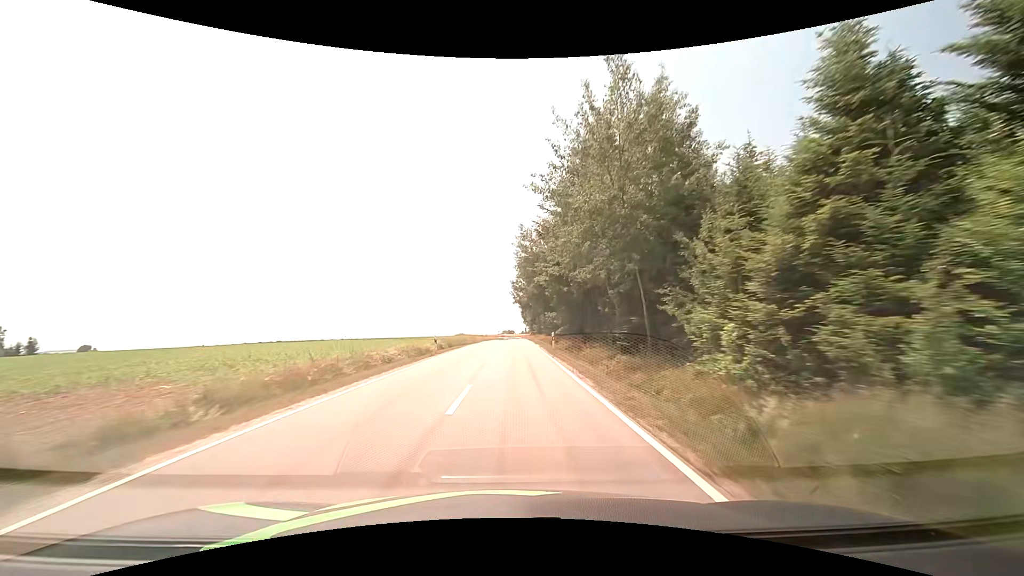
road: tertiary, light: Day
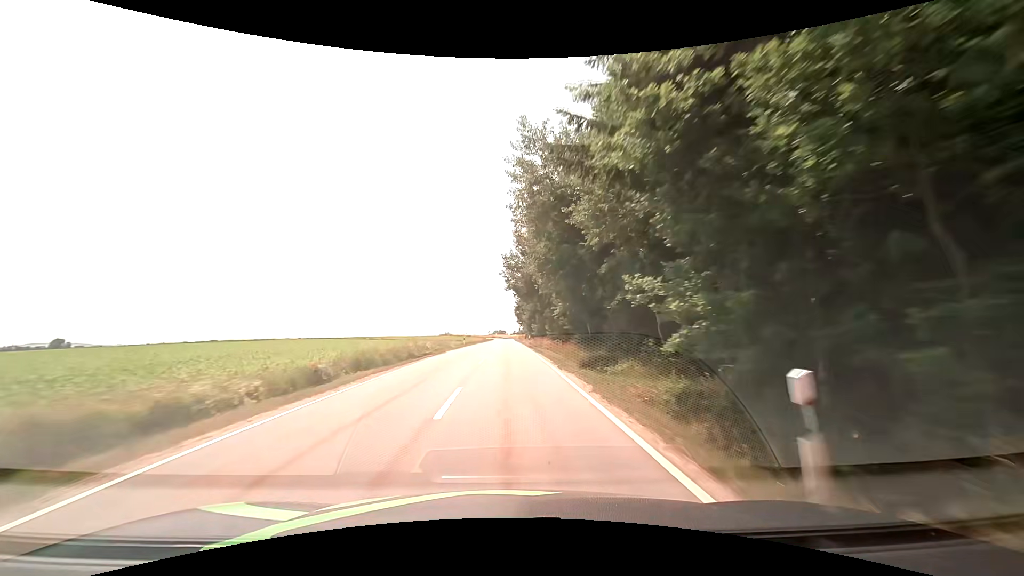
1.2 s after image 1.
(+0.3, +25.3) m; +1°
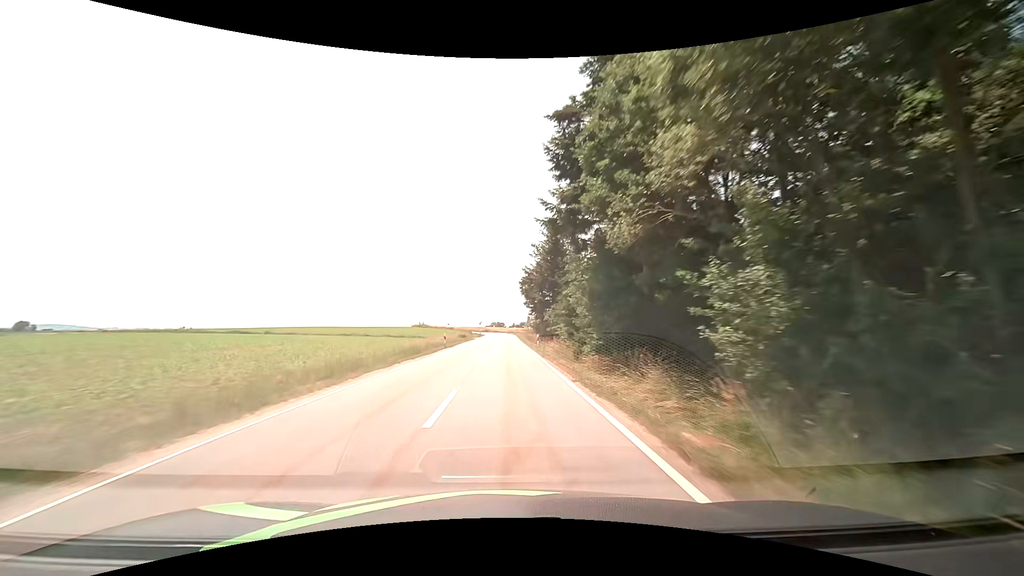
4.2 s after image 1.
(-0.1, +63.0) m; 0°
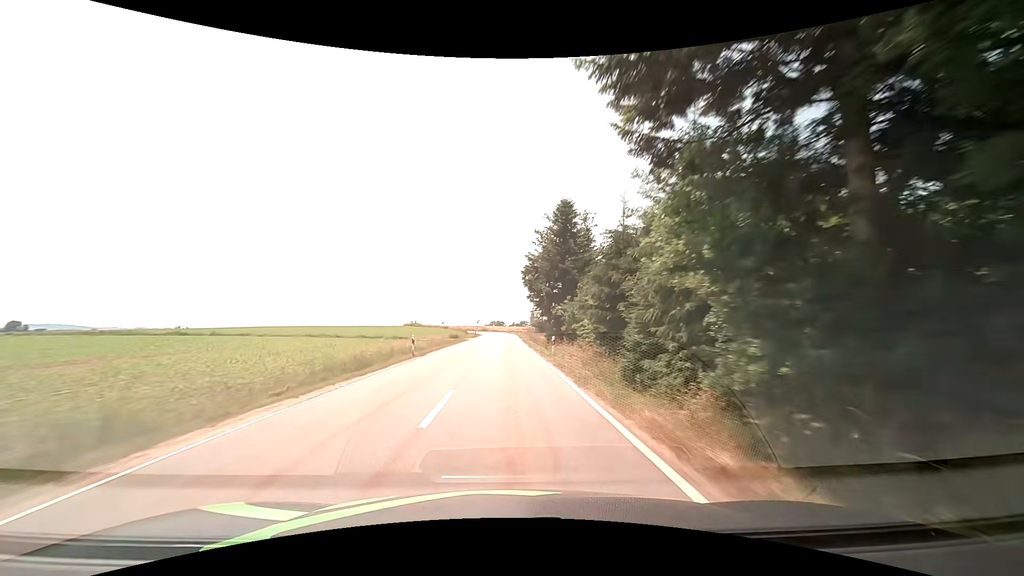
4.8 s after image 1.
(0.0, +12.6) m; 0°
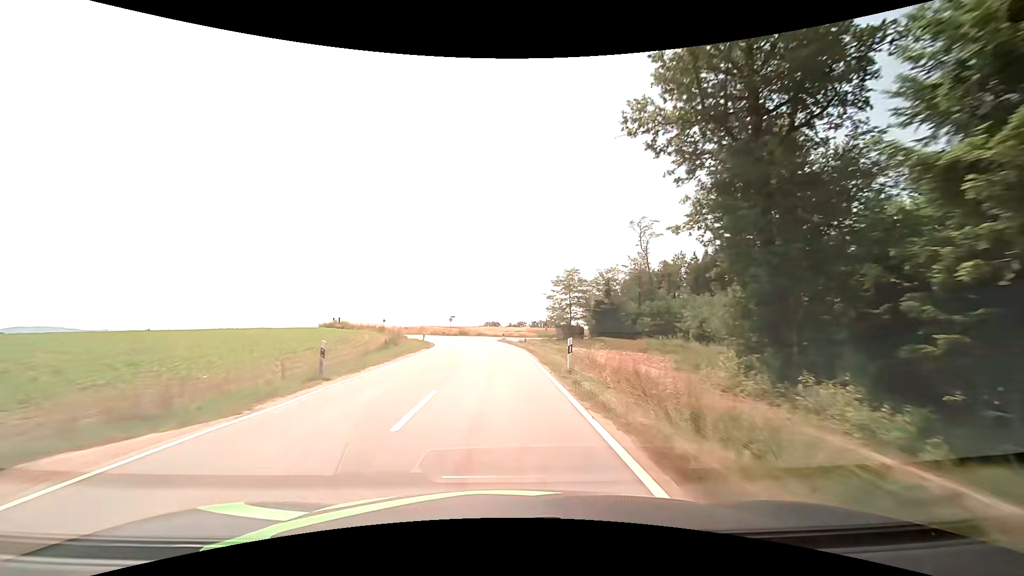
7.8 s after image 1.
(+0.2, +62.9) m; 0°
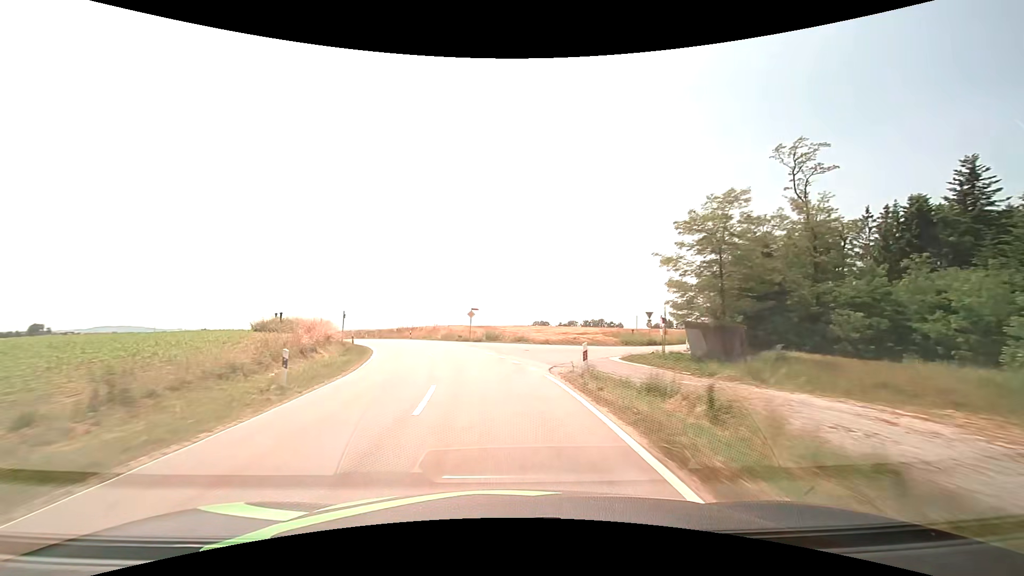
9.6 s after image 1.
(-0.6, +35.6) m; -4°
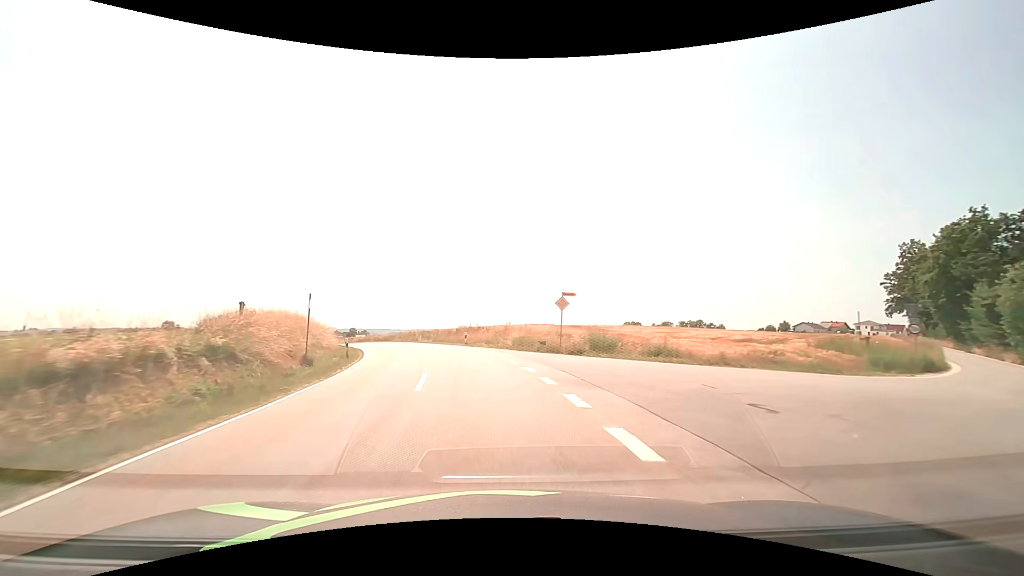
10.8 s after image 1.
(-1.8, +22.3) m; -10°
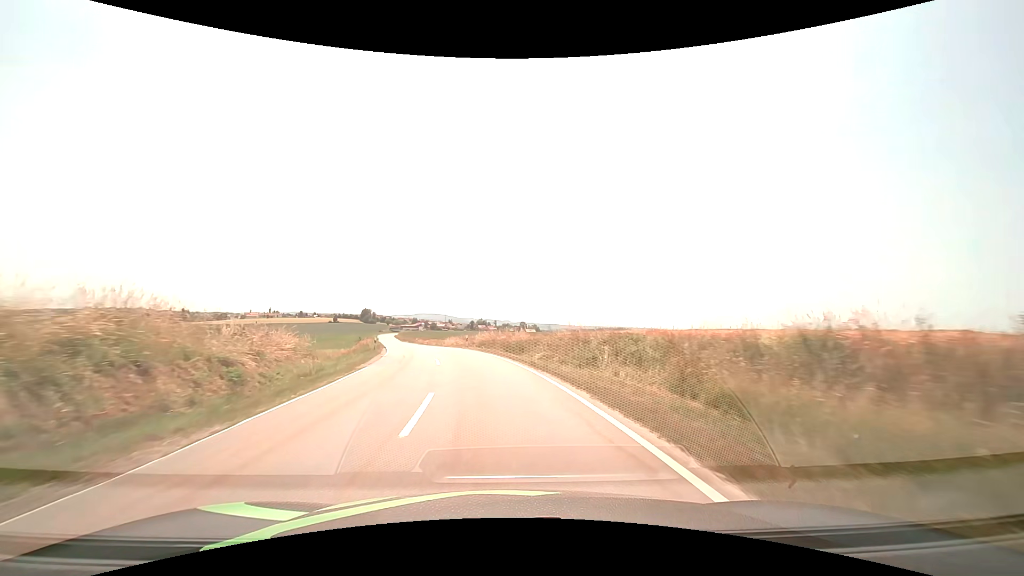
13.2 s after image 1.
(-7.1, +39.1) m; -22°
(0, +10) (-1, +20) (-3, +30) (-5, +40) (-7, +49) (-9, +59) (-11, +69) (-13, +79) (-16, +88) (-18, +98) m
